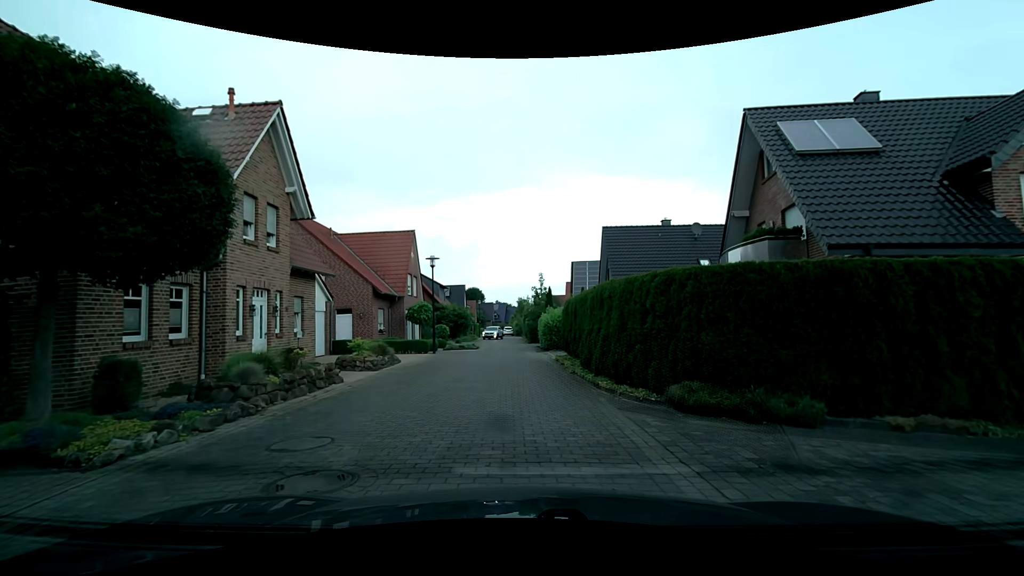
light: Day
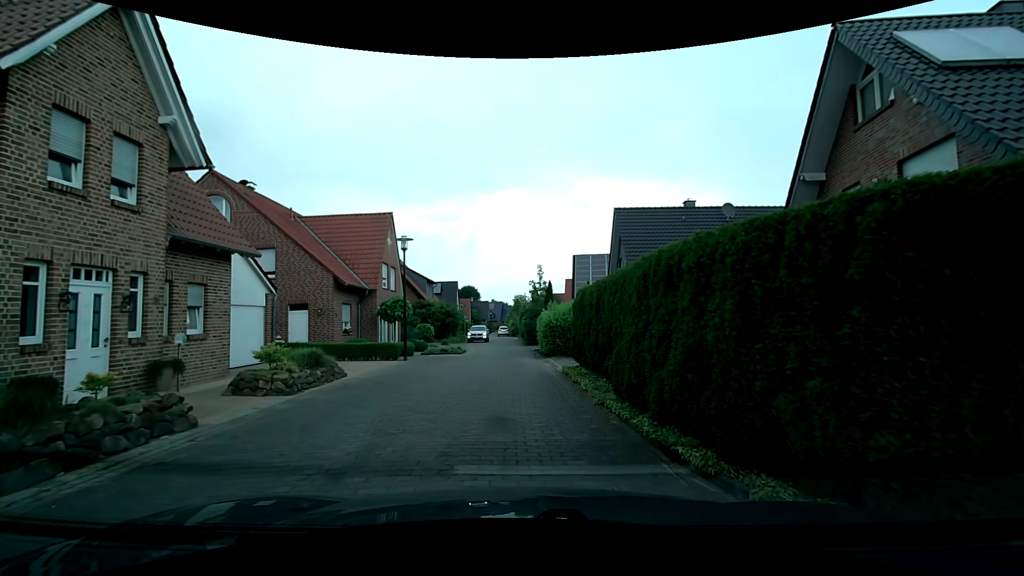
(-0.1, +5.7) m; 0°
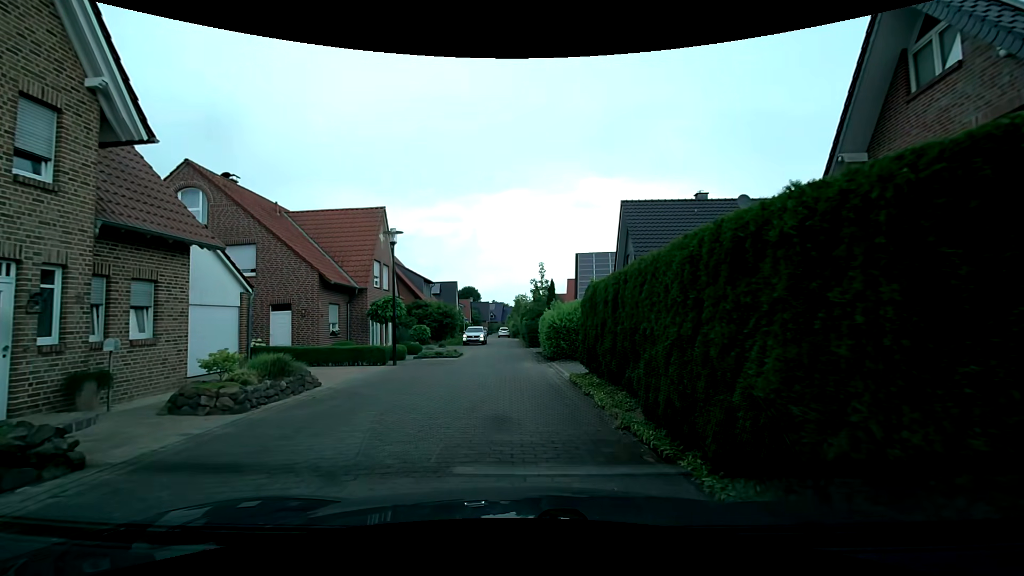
(0.0, +1.9) m; 0°
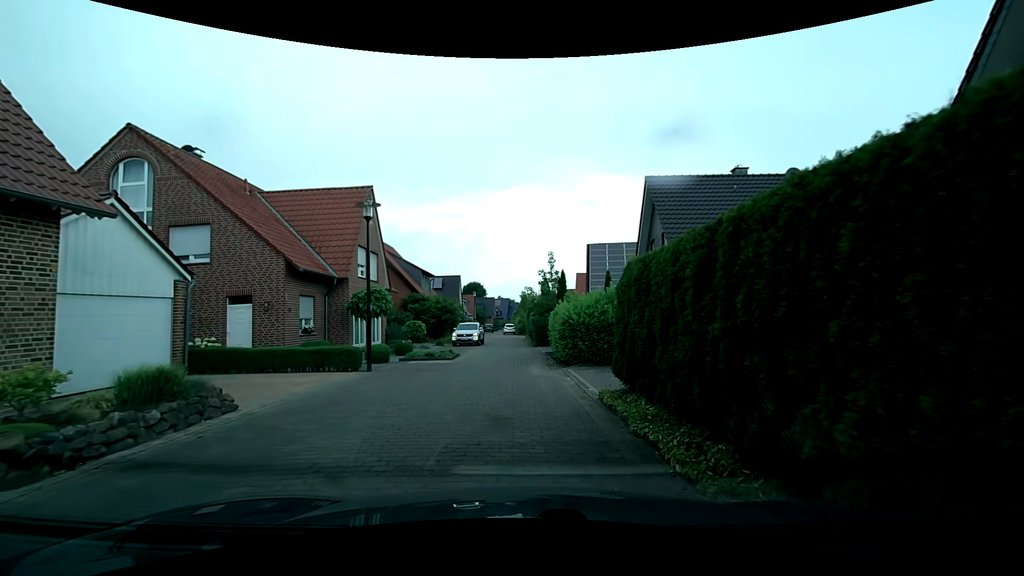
(-0.1, +4.0) m; -3°
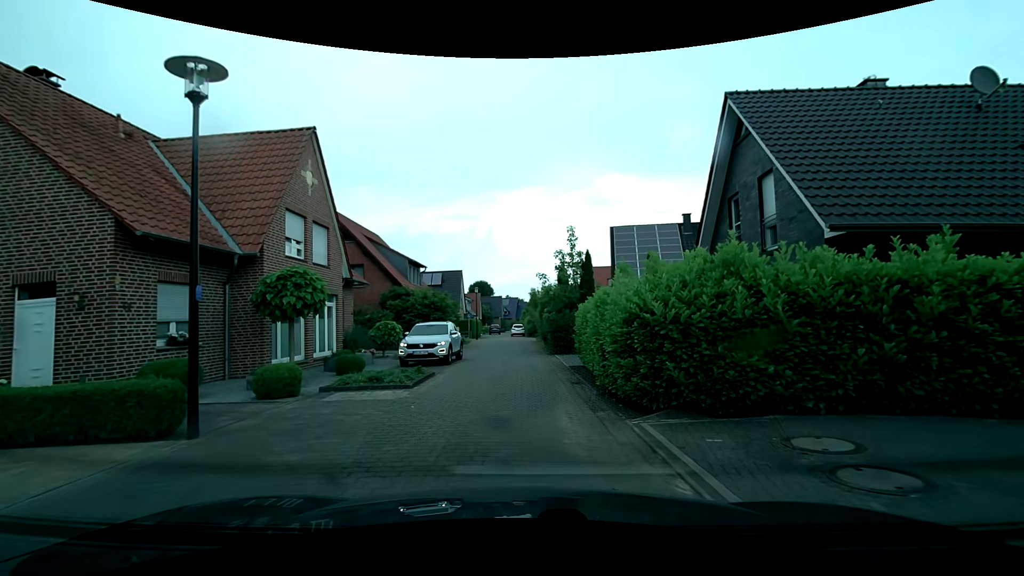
(+0.1, +8.5) m; 0°
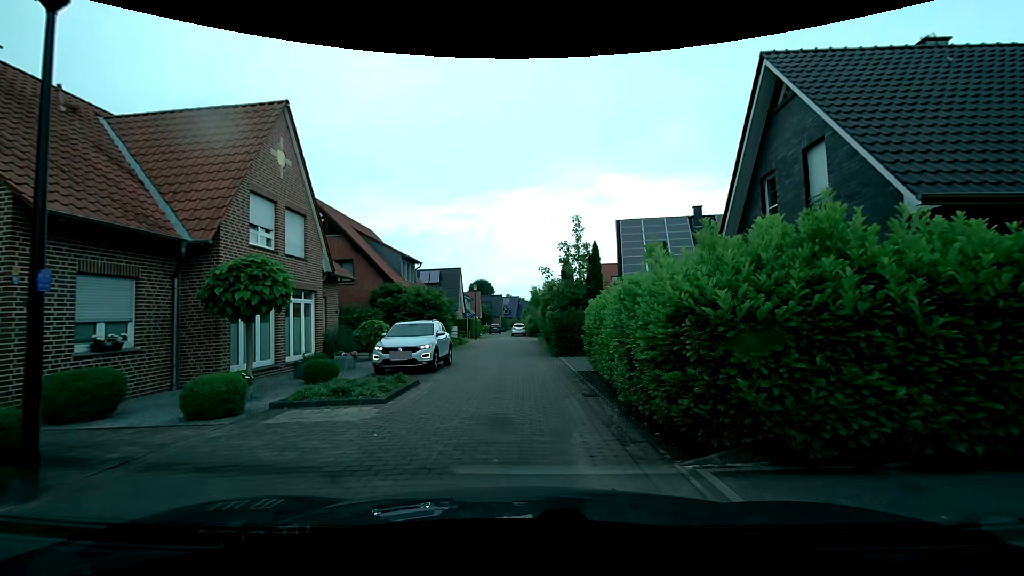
(0.0, +2.2) m; -1°
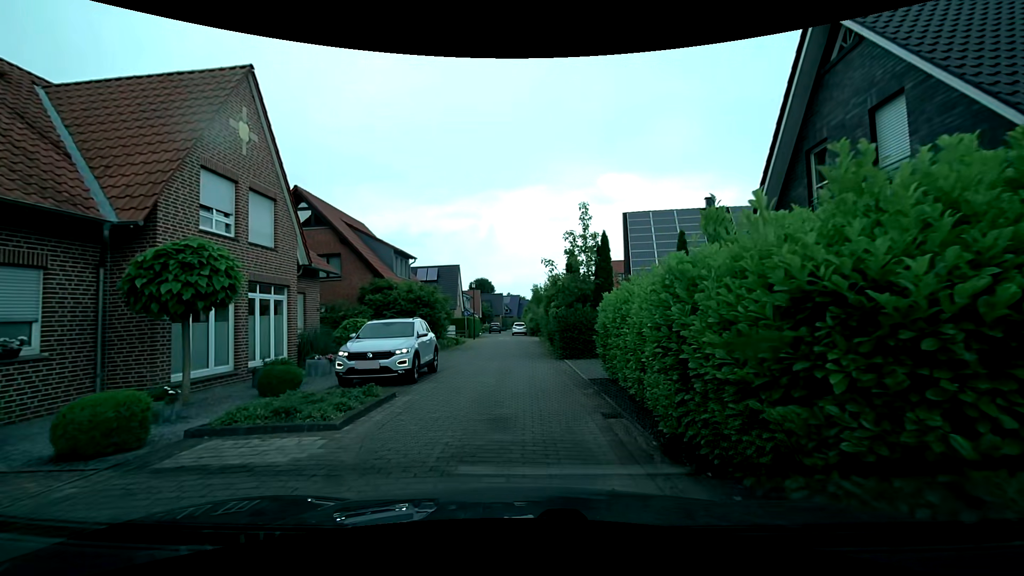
(0.0, +2.2) m; +1°
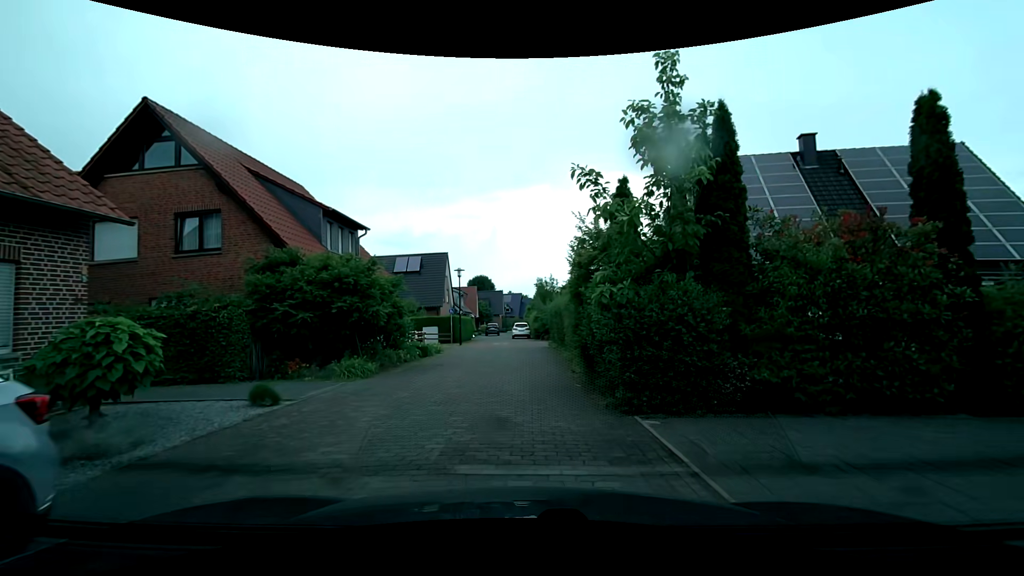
(-0.1, +11.5) m; 0°
(0, +10) (0, +20) (0, +30) (-2, +40) (-3, +50) (-2, +60) (-2, +70) (-3, +80) (-1, +89) (+6, +96) m
